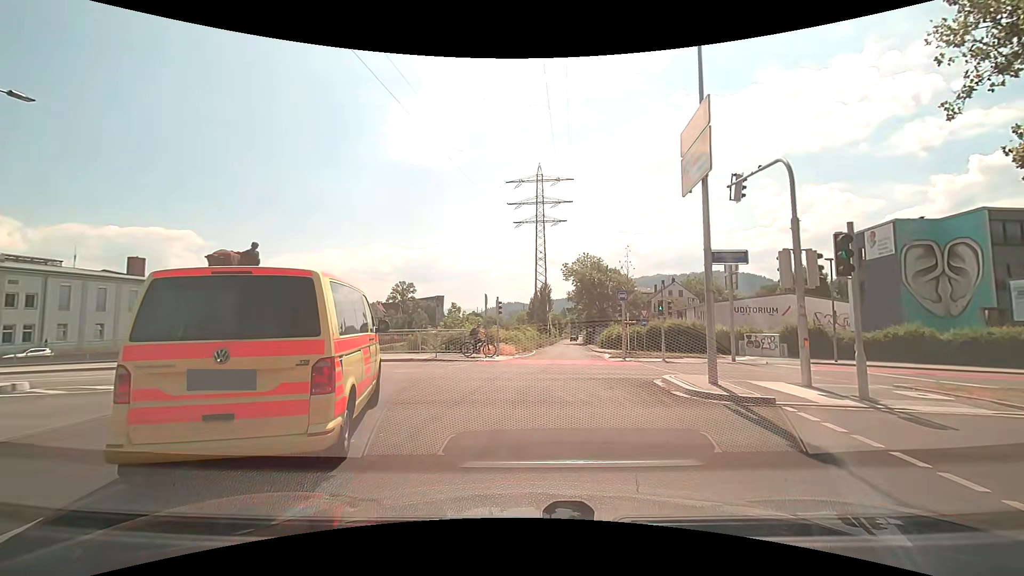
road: trunk_link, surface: asphalt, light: Day
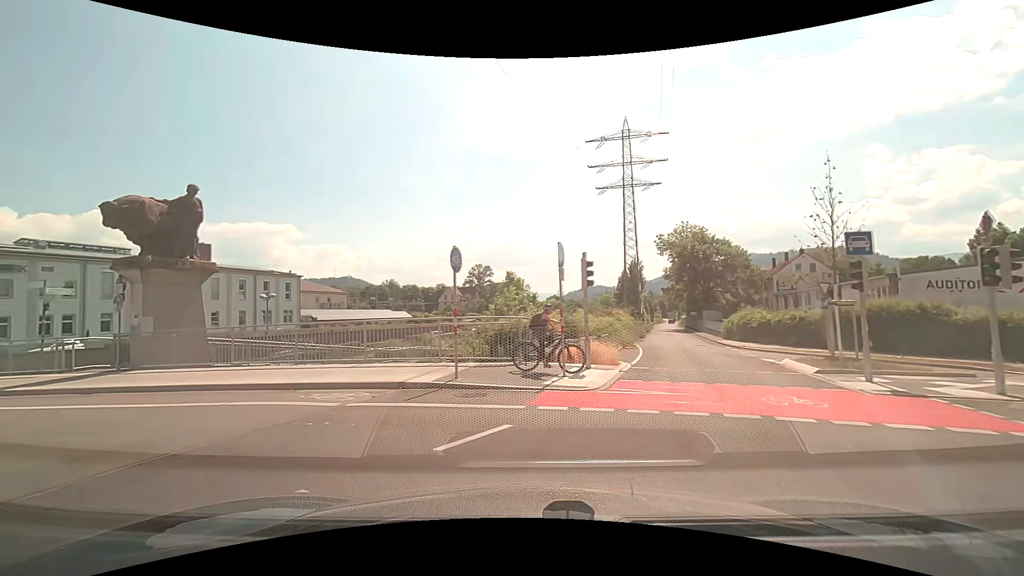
(-0.4, +13.5) m; -7°
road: secondary_link
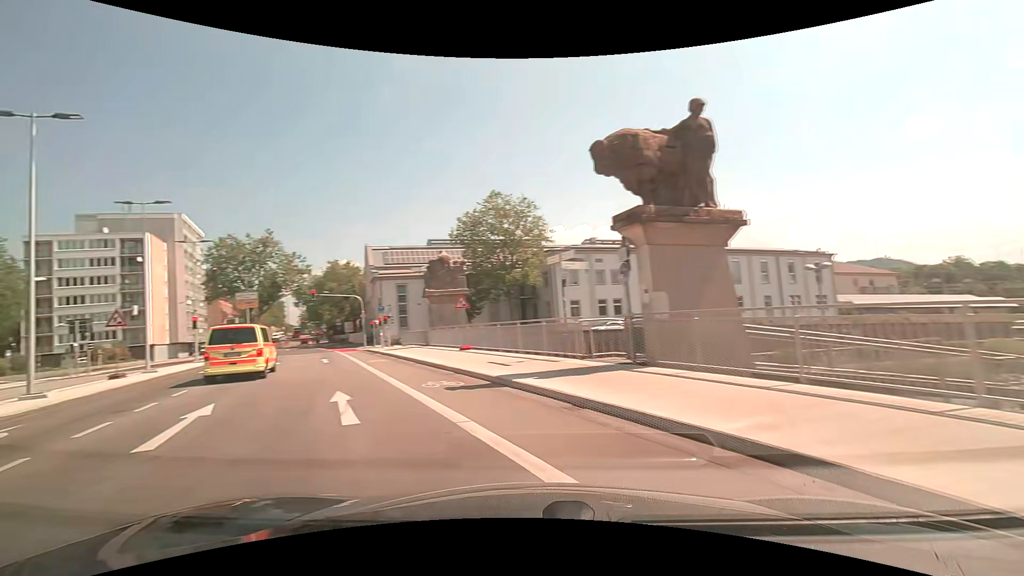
(-4.0, +8.3) m; -56°
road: secondary
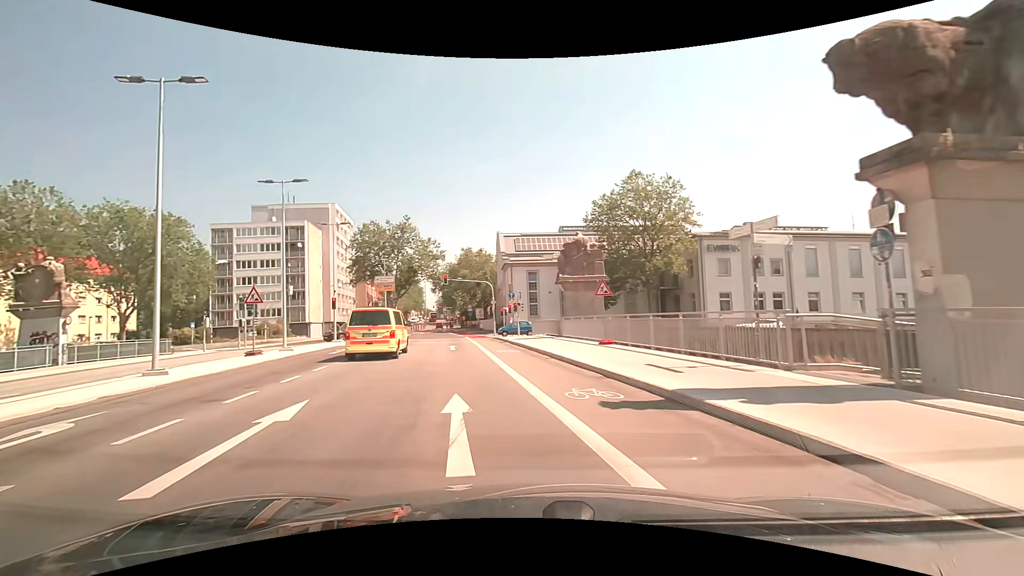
(-0.6, +3.5) m; -14°
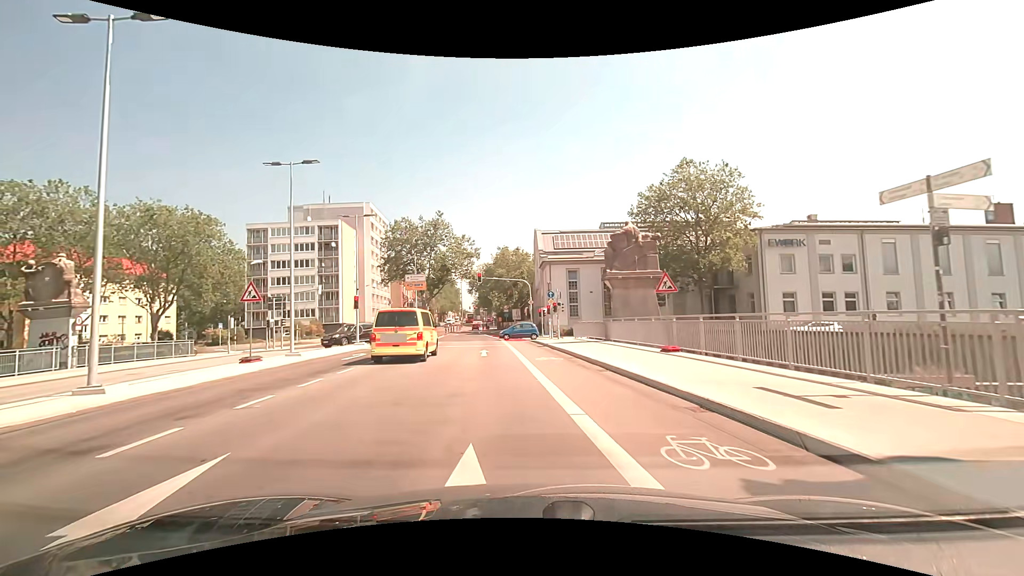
(-0.2, +3.9) m; -4°
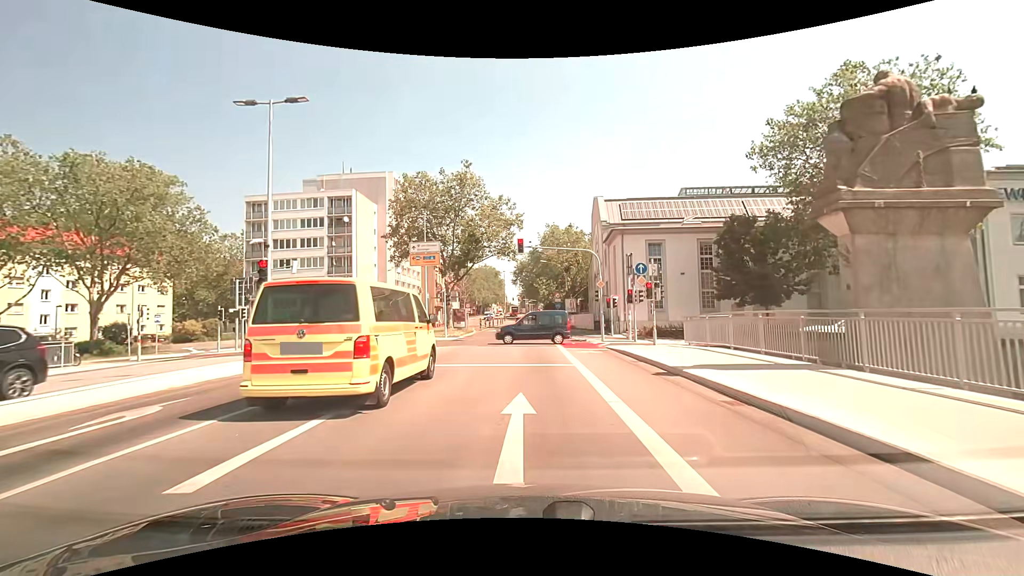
(-1.2, +16.8) m; -5°
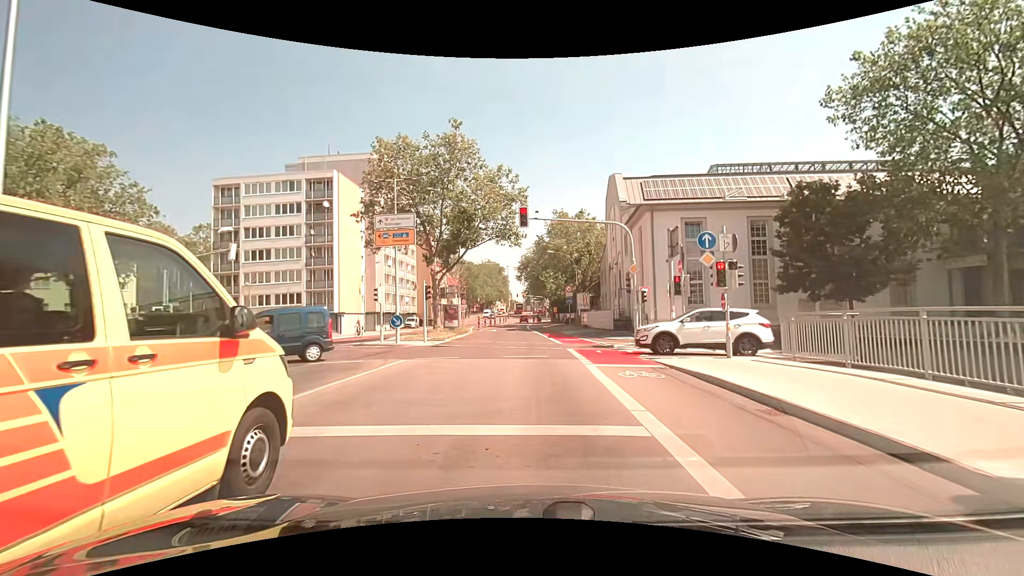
(0.0, +8.0) m; -1°
